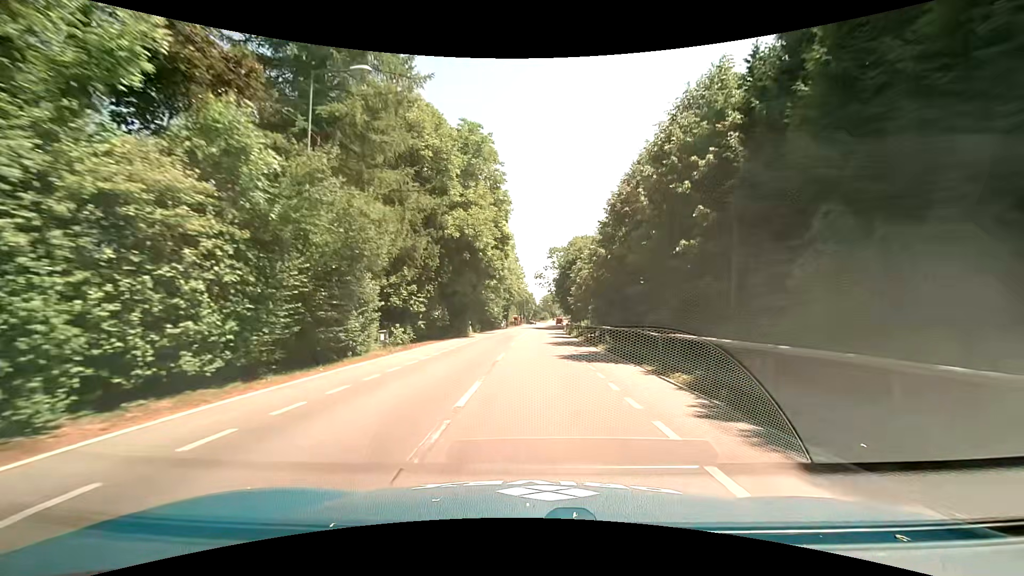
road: tertiary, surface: asphalt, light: Day
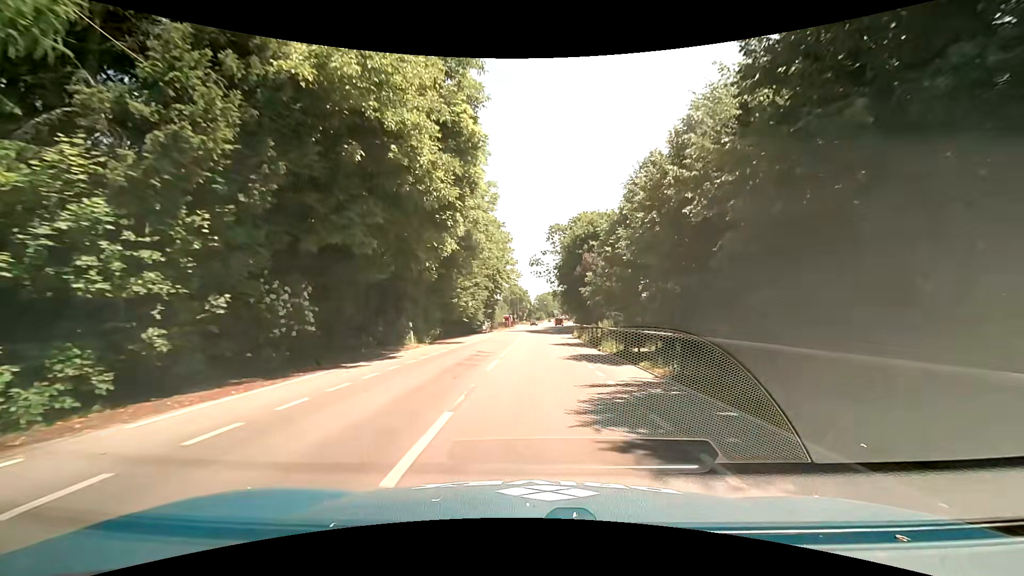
(+0.2, +21.8) m; +1°
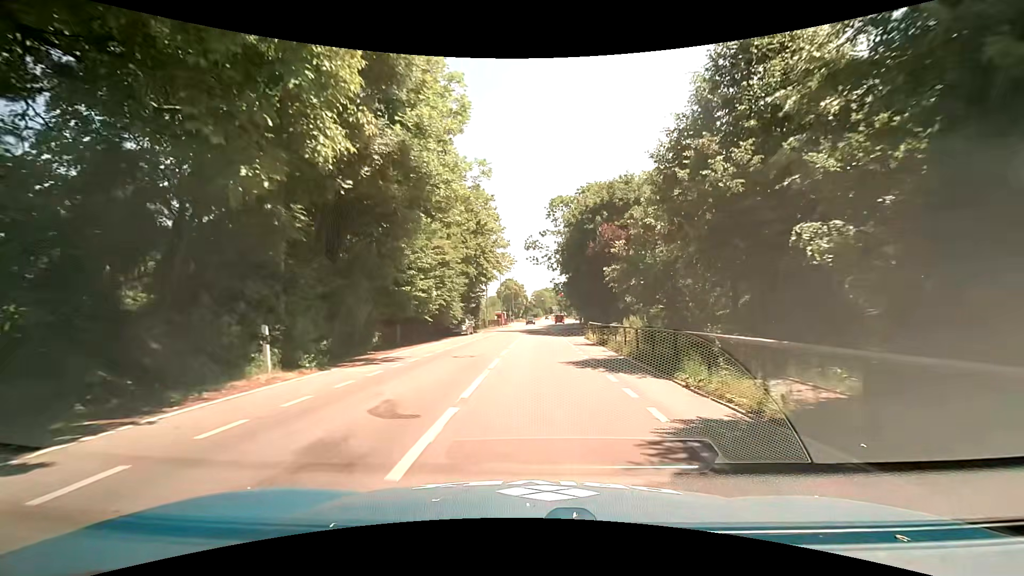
(0.0, +13.7) m; +1°
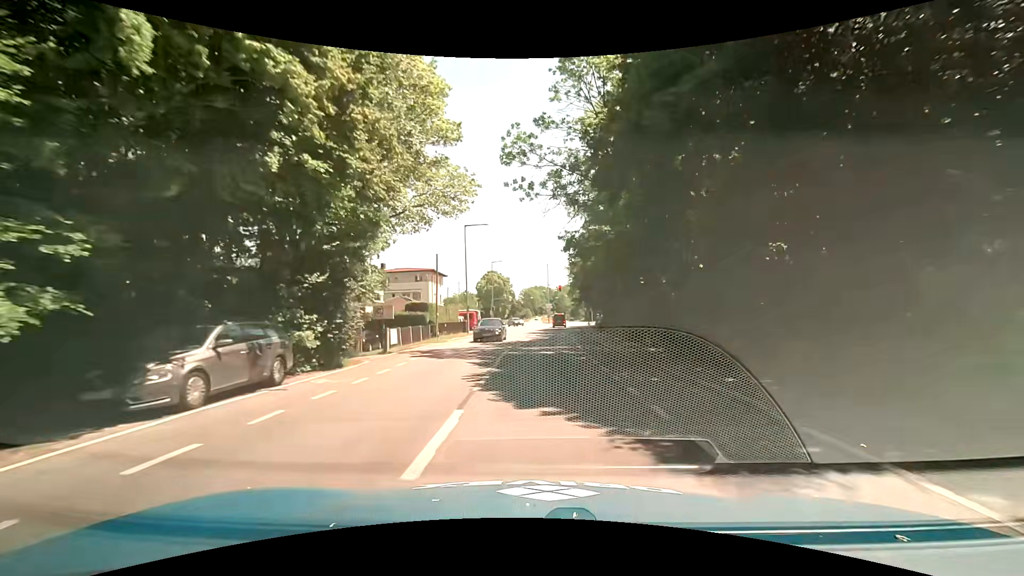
(-0.2, +31.4) m; 0°
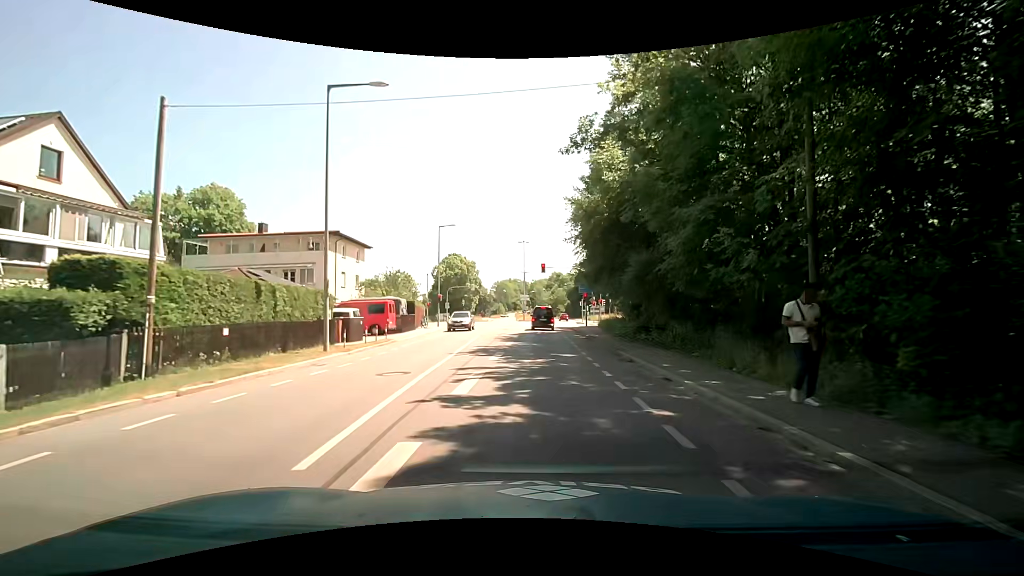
(+0.8, +27.5) m; +3°
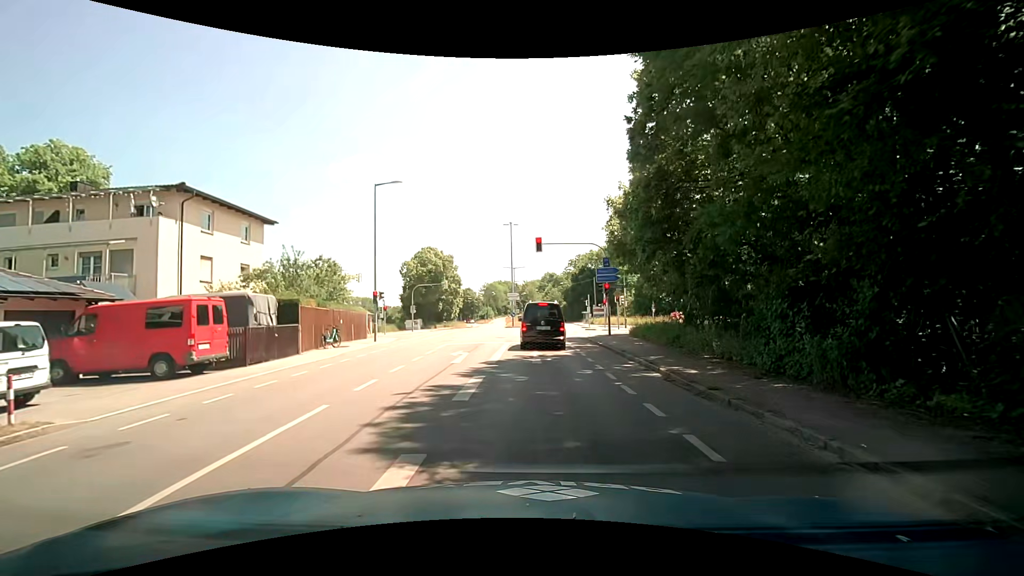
(+0.1, +18.1) m; +1°
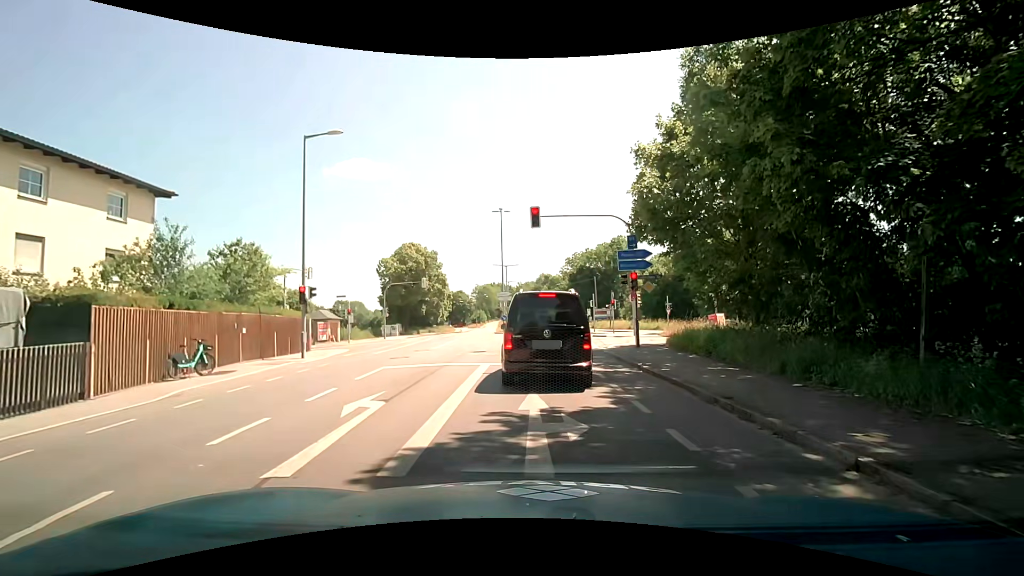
(-0.1, +9.4) m; +1°
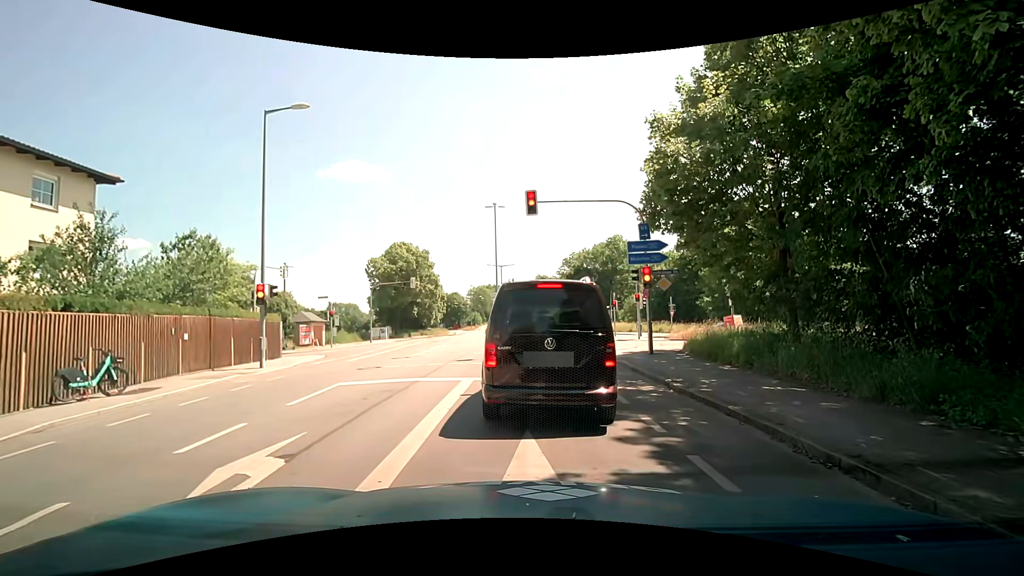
(0.0, +3.0) m; 0°
